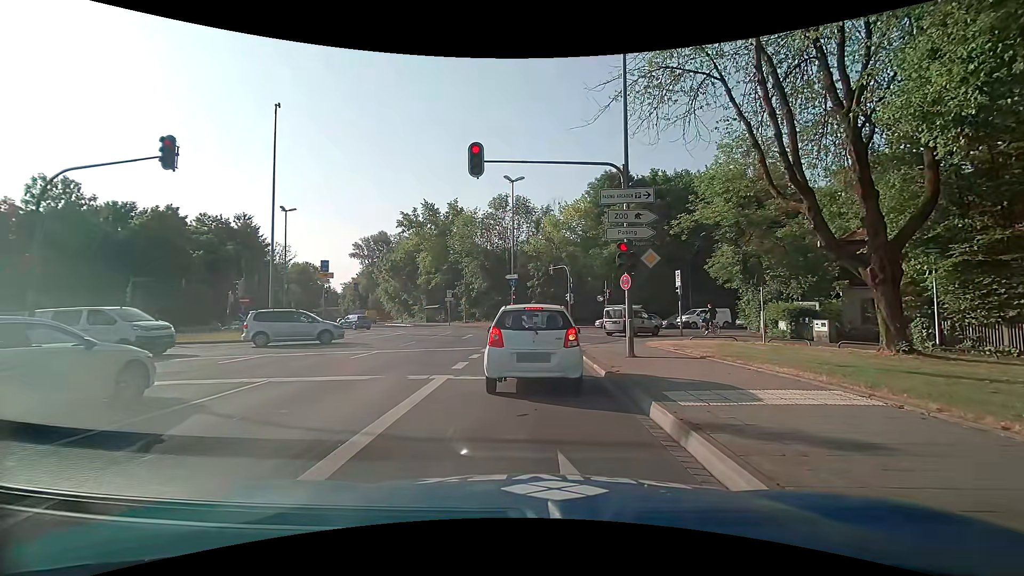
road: primary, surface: asphalt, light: Day
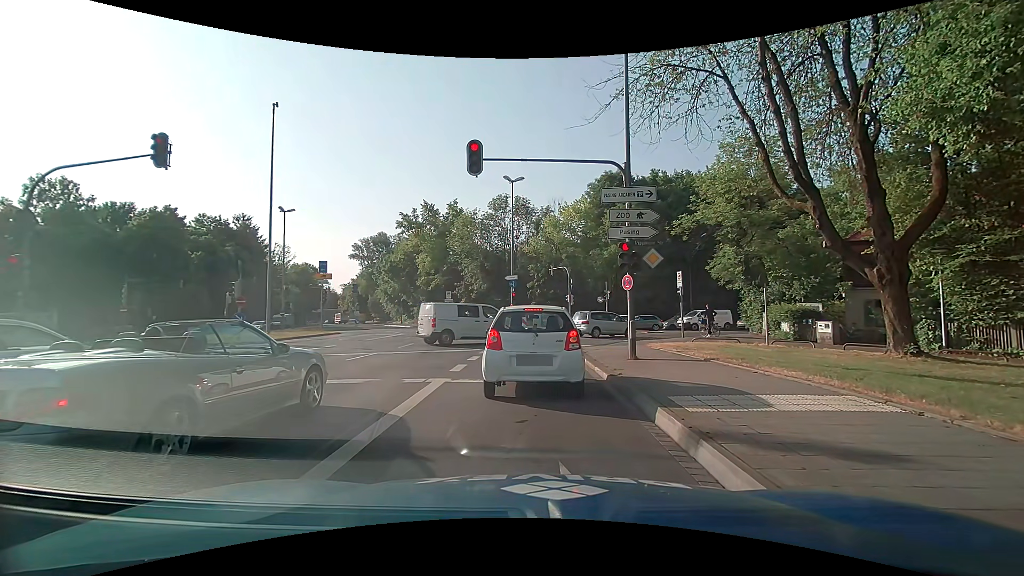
(0.0, +0.3) m; 0°
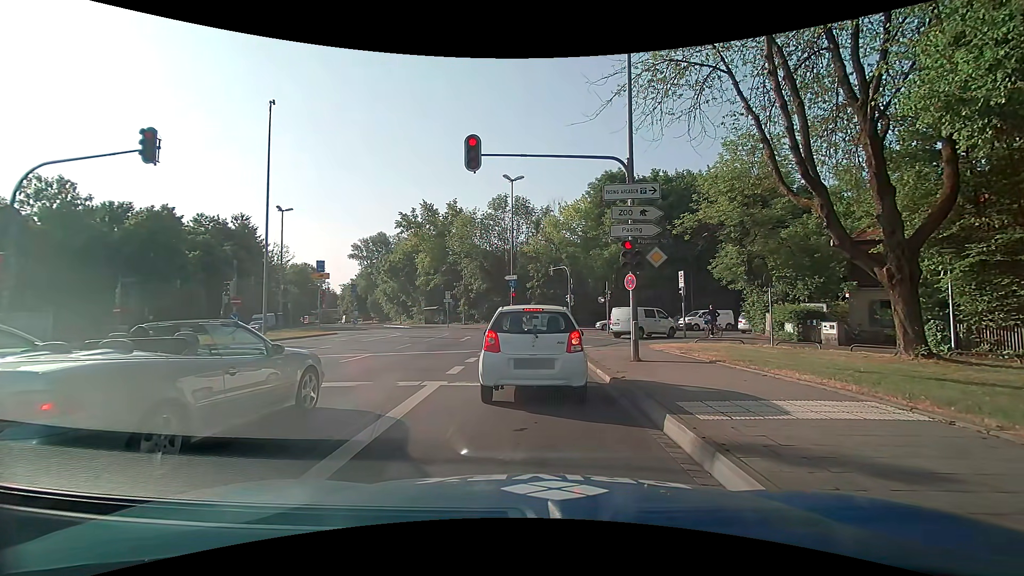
(0.0, +0.4) m; 0°
